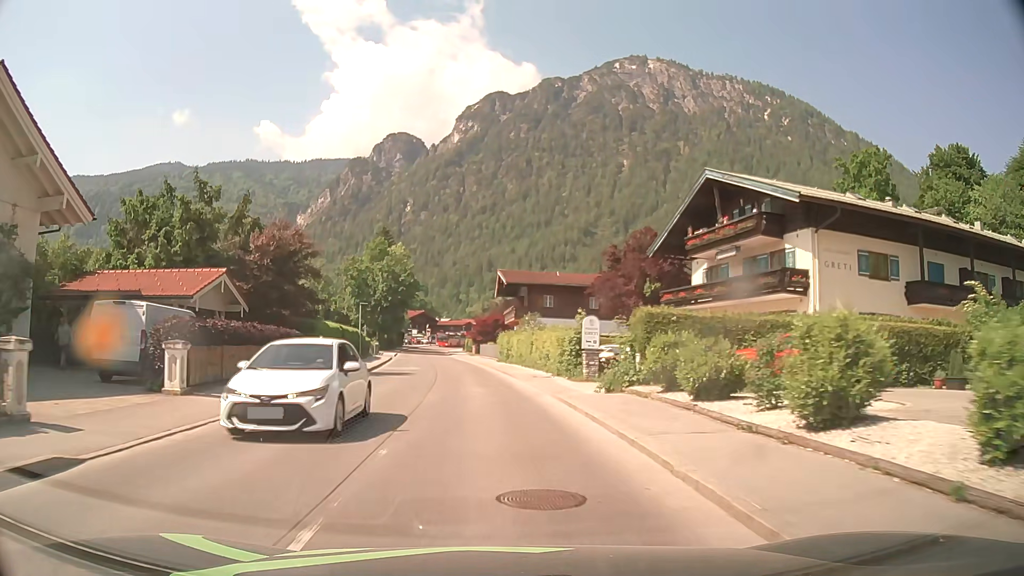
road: tertiary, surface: asphalt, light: Day
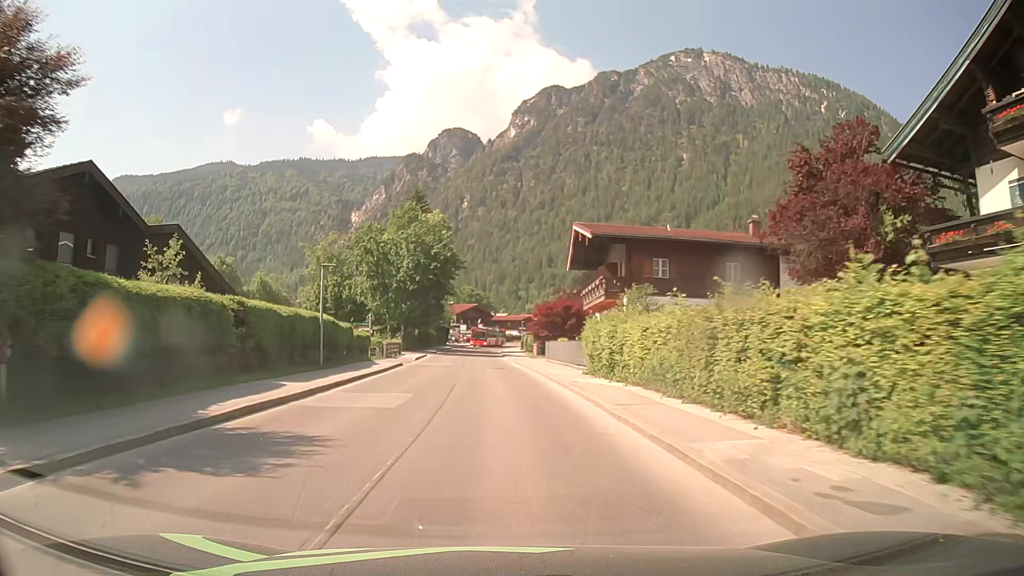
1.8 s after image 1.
(-1.1, +23.2) m; -5°
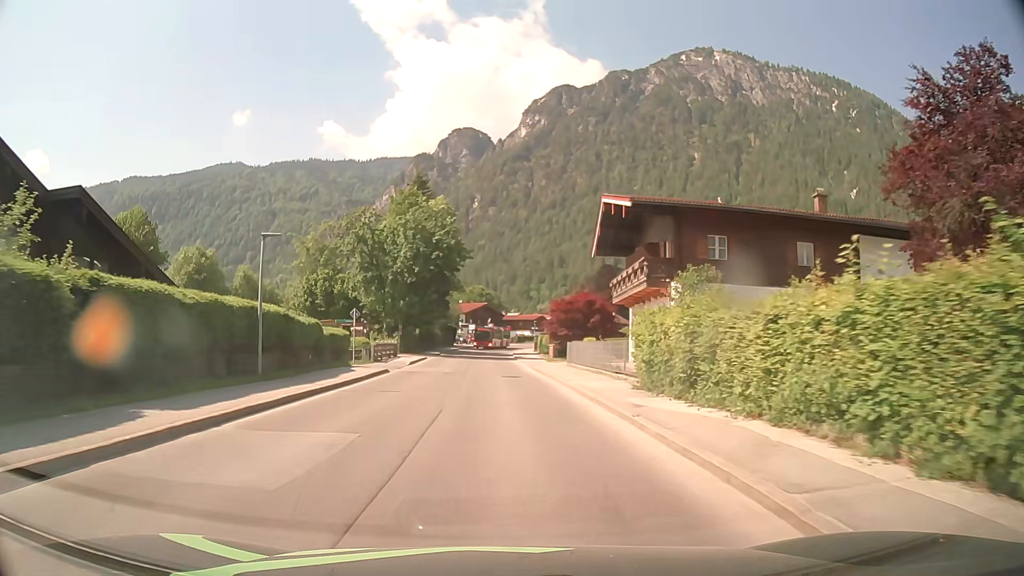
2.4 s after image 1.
(-0.1, +7.8) m; -1°
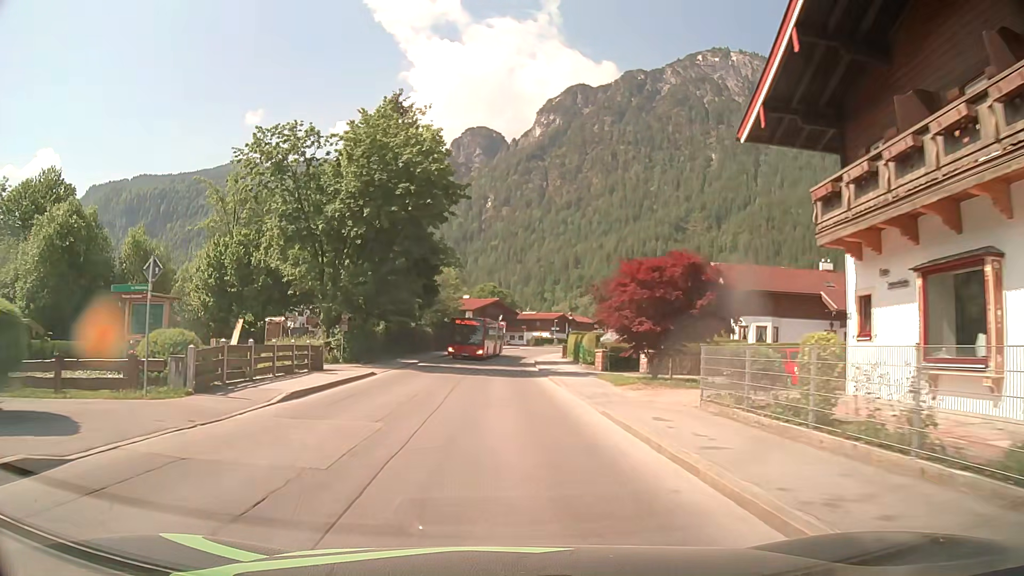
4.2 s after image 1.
(-0.3, +23.3) m; -1°
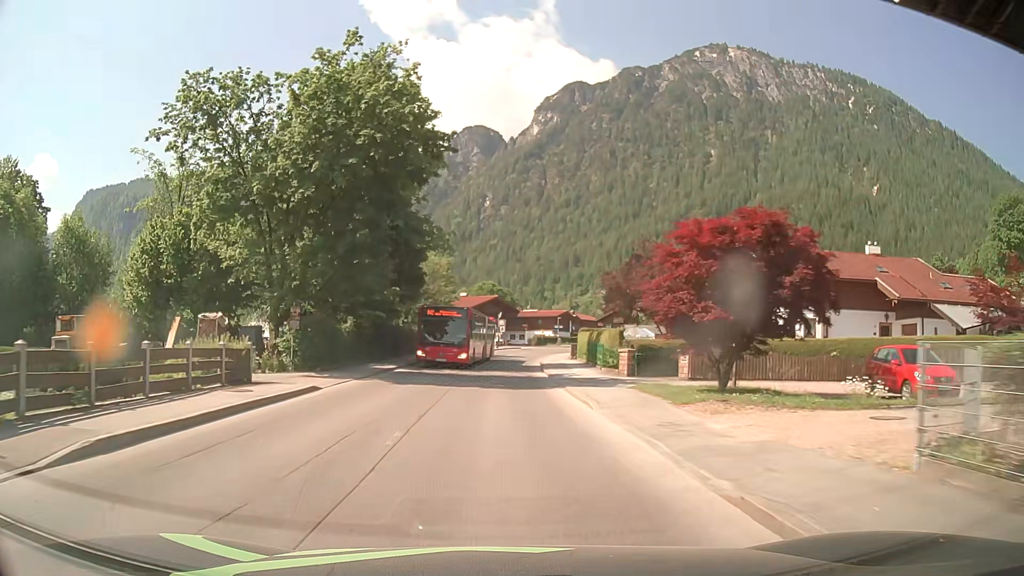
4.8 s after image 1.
(0.0, +7.8) m; 0°
